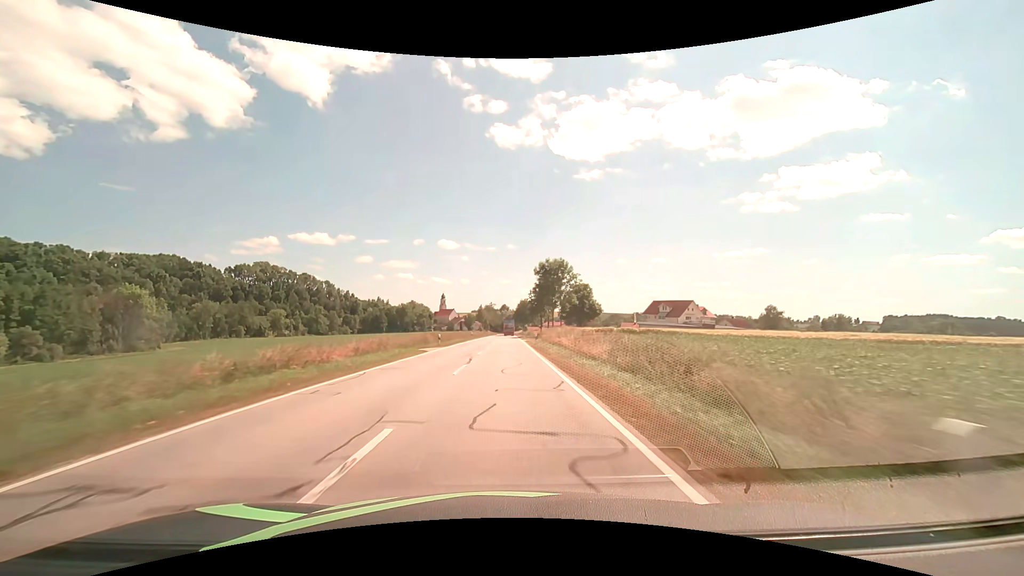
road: secondary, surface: asphalt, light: Day
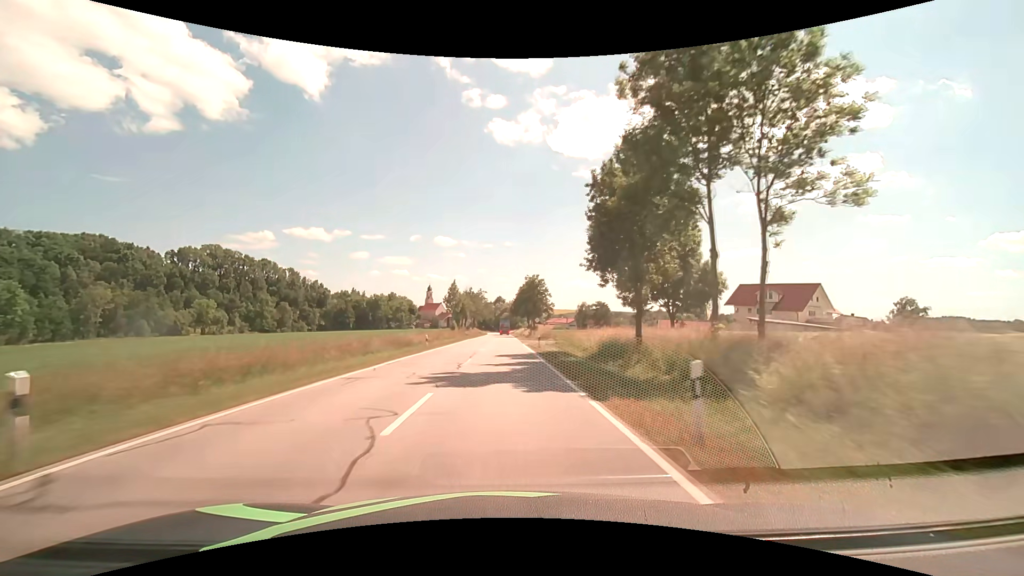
(+0.2, +68.1) m; 0°
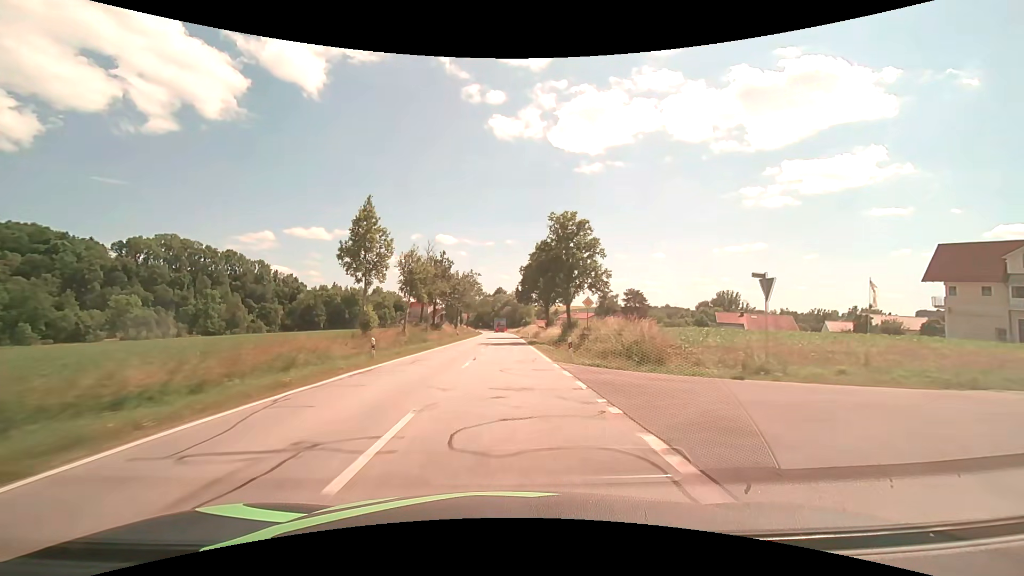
(-0.1, +49.8) m; 0°
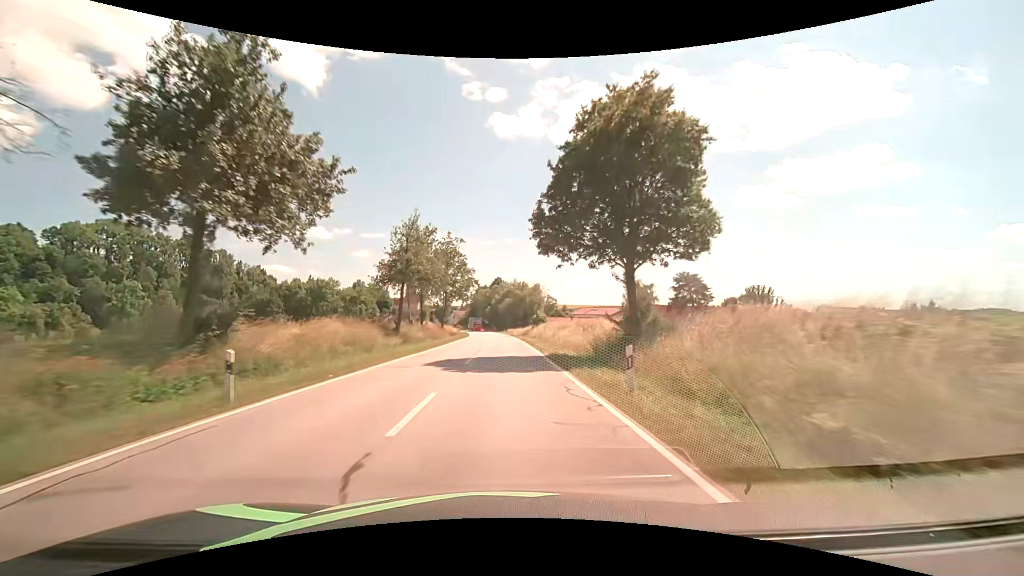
(0.0, +45.9) m; 0°
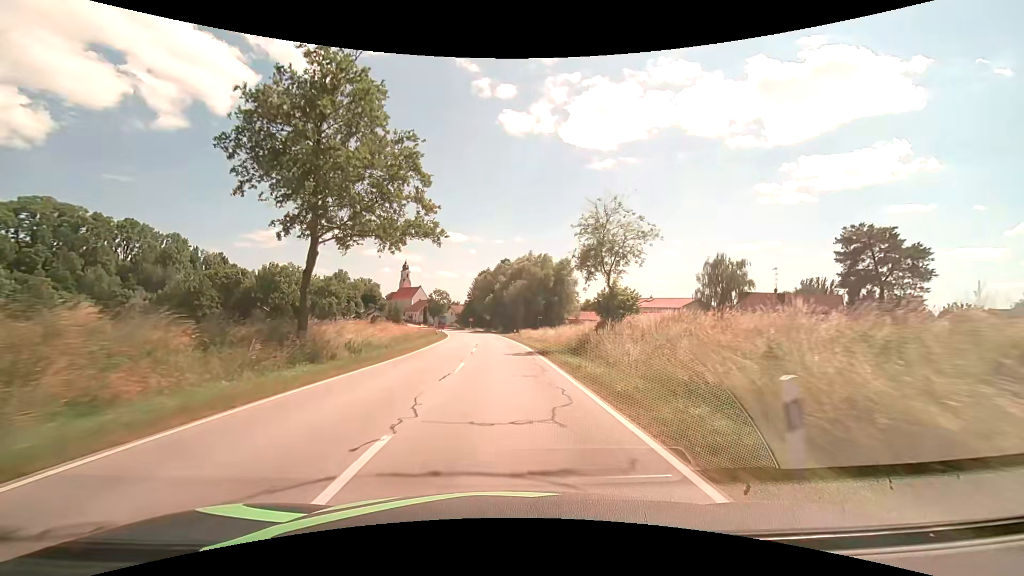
(-0.2, +51.6) m; -1°
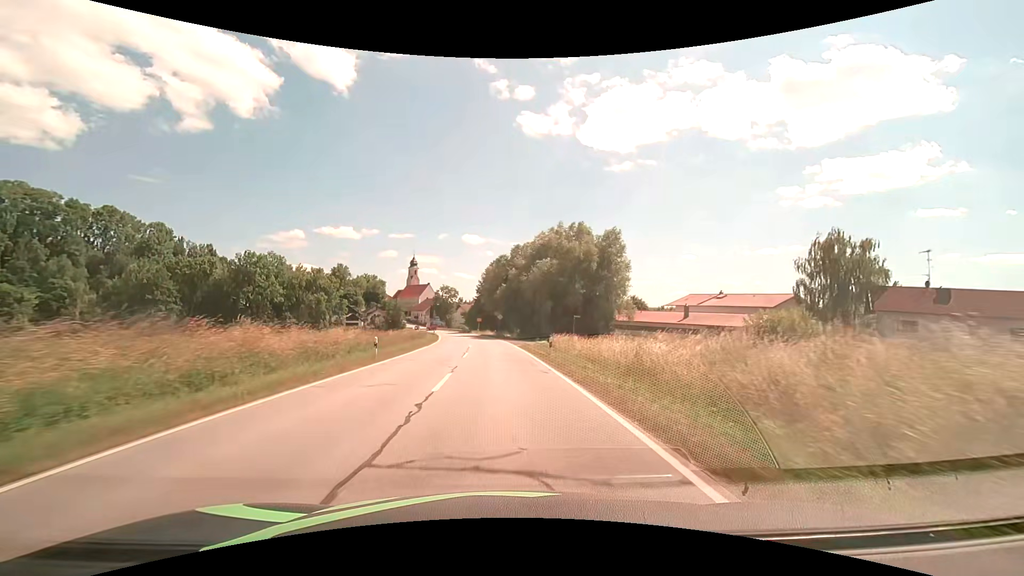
(-0.4, +27.7) m; -2°
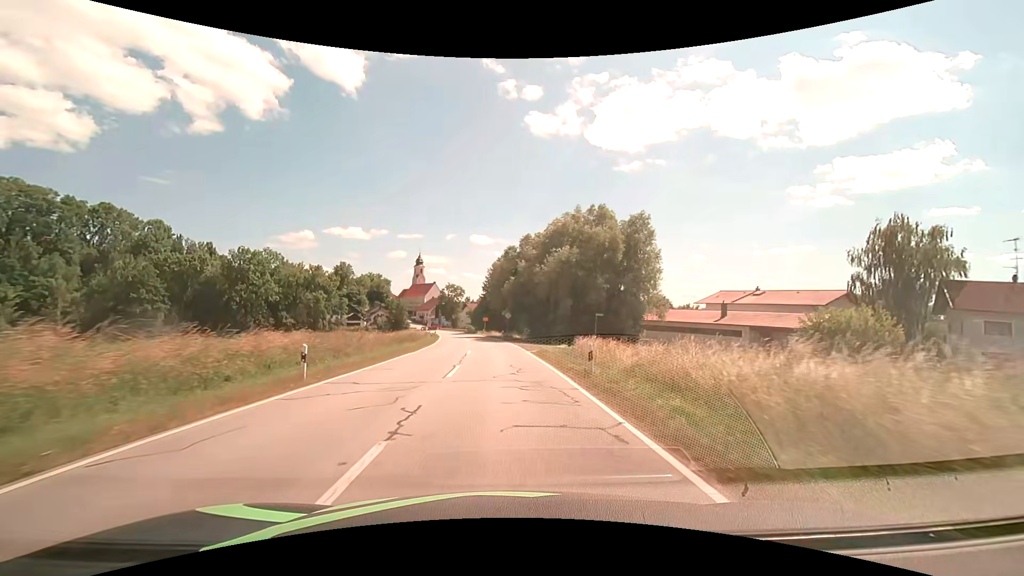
(-0.1, +8.7) m; -1°
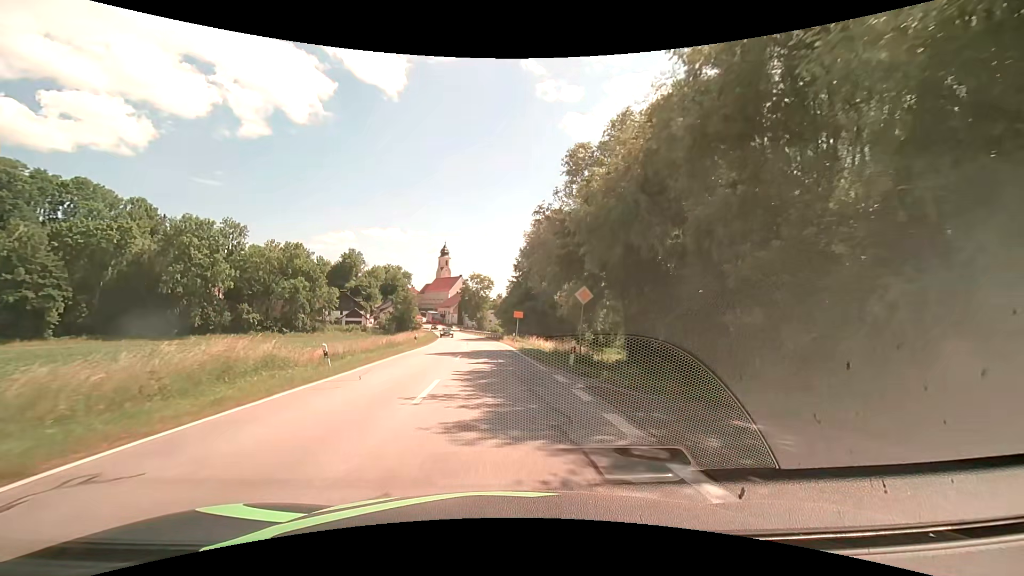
(-1.4, +40.6) m; -4°
(0, +10) (0, +20) (-1, +30) (-2, +40) (-2, +50) (-3, +60) (-5, +70) (-6, +80) (-7, +90) (-9, +100) m
